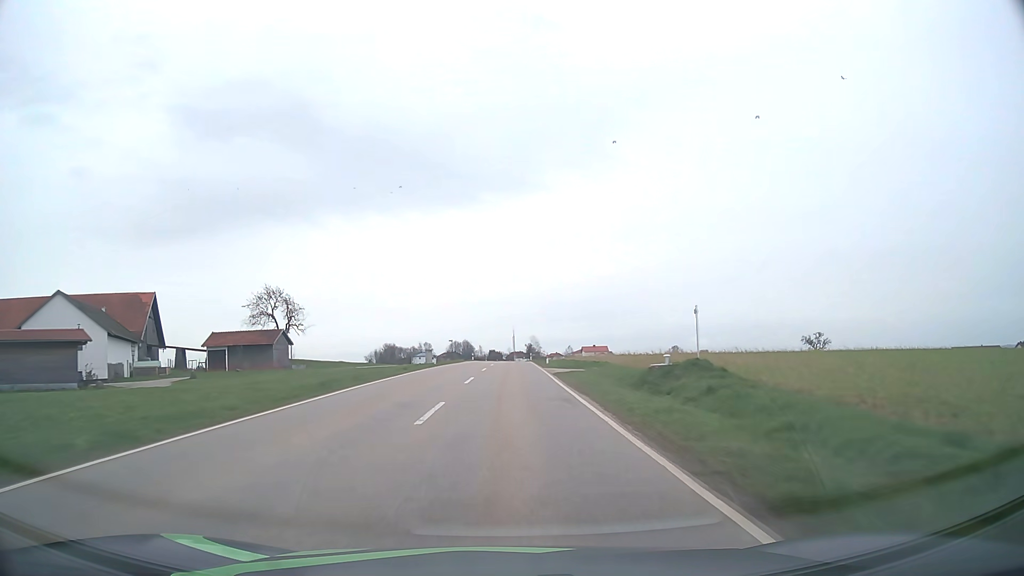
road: tertiary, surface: asphalt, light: Day
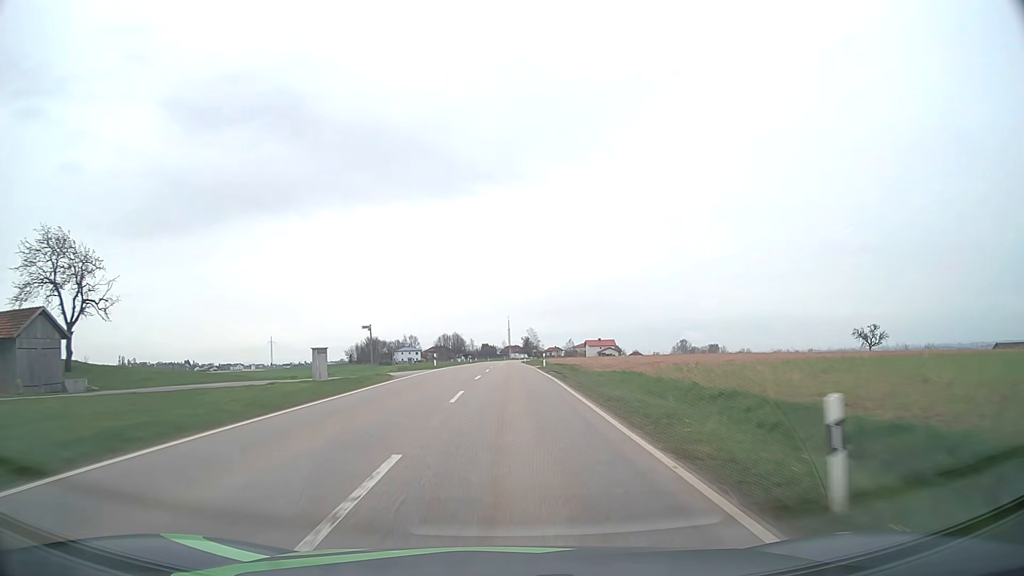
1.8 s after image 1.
(+0.1, +42.6) m; 0°
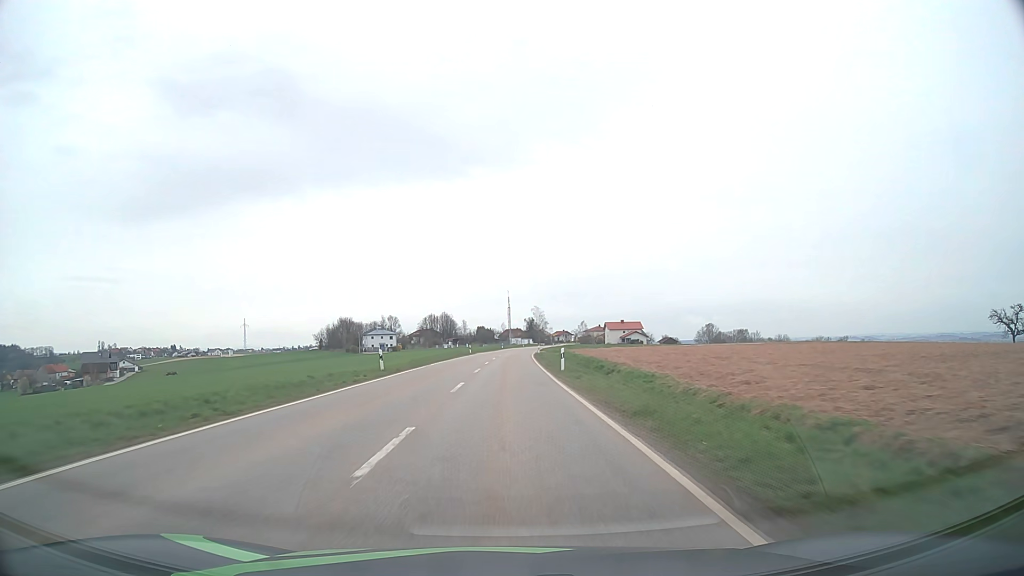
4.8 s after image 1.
(+0.2, +68.0) m; 0°
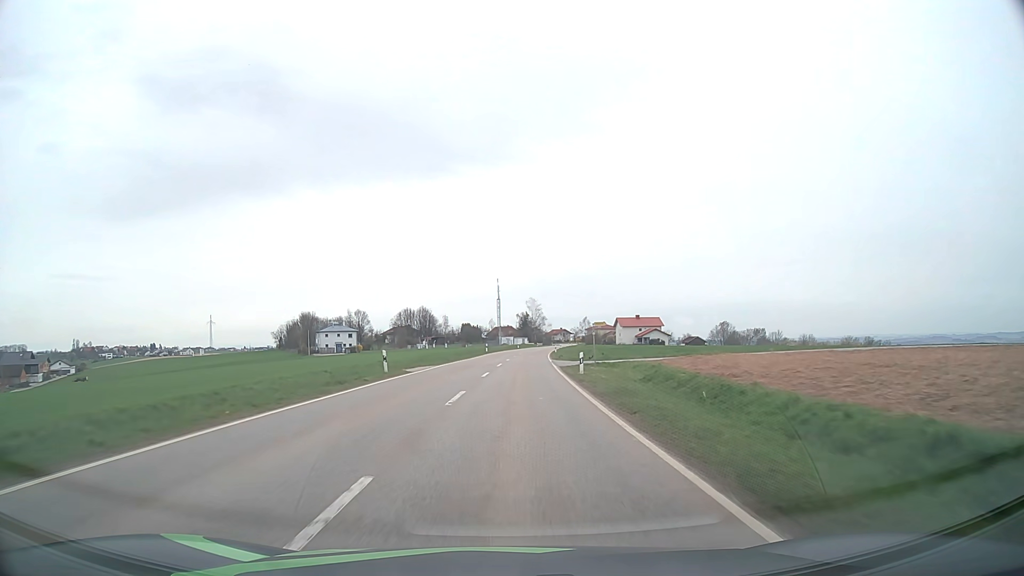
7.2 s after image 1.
(+0.2, +50.5) m; +1°
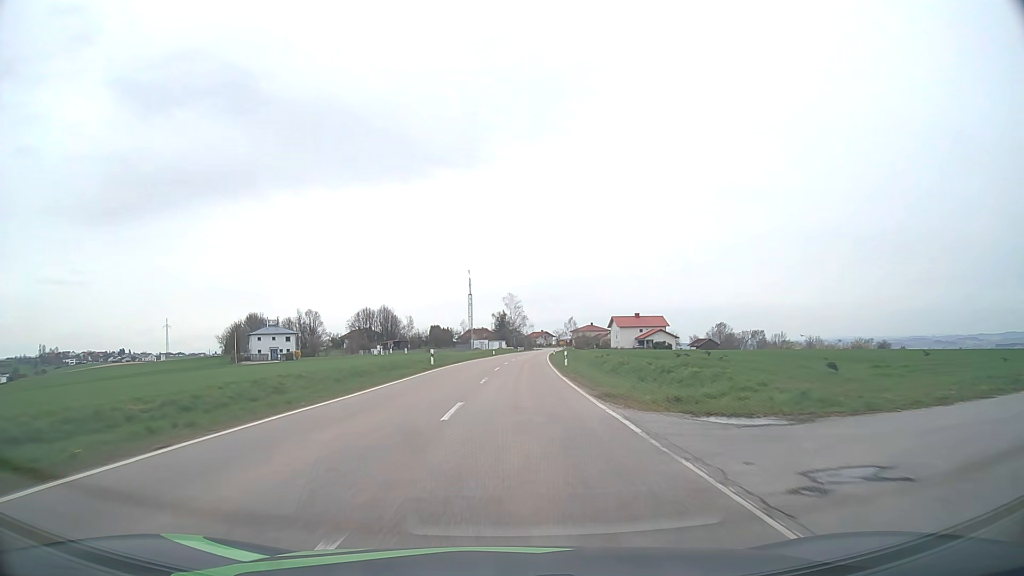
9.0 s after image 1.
(+0.7, +37.1) m; +2°
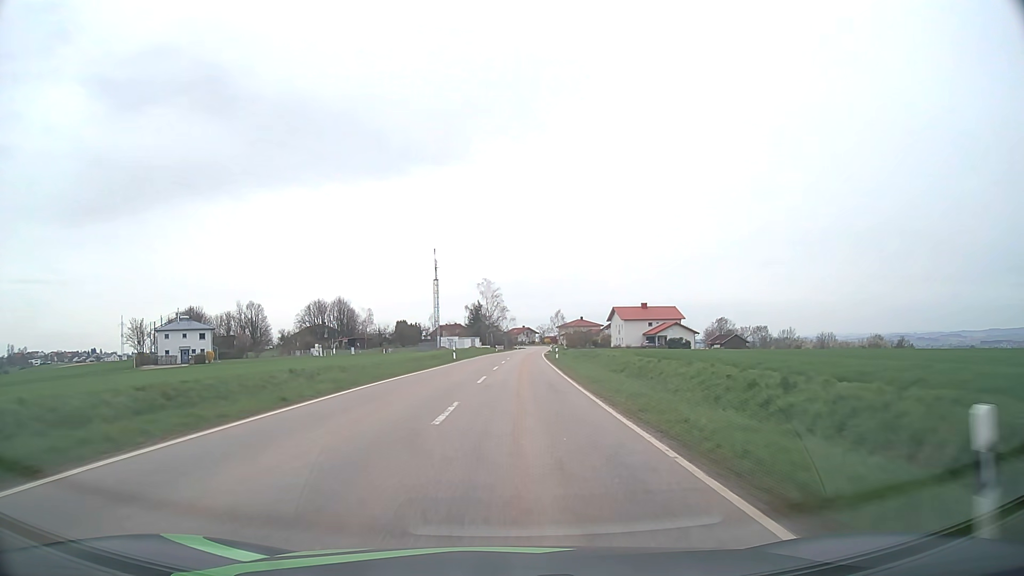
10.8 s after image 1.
(+0.7, +36.5) m; +2°
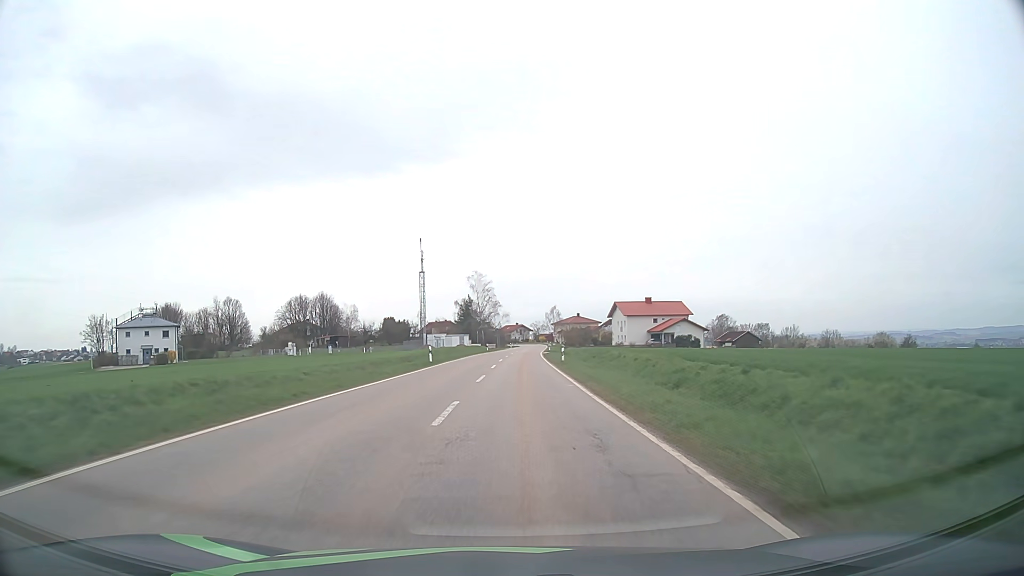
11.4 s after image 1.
(+0.1, +11.7) m; +1°
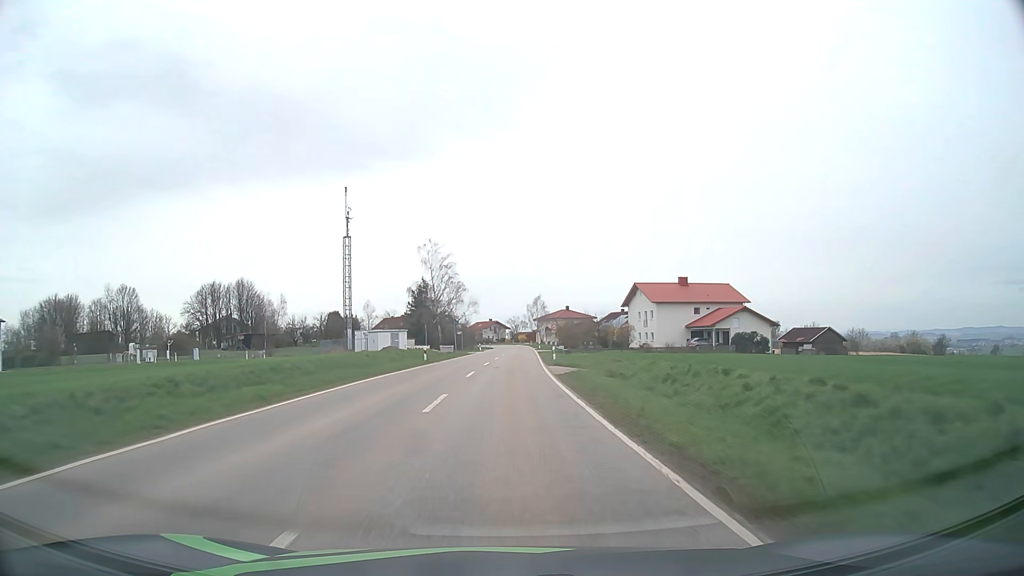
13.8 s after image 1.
(+0.8, +44.7) m; +2°
(0, +10) (0, +20) (0, +30) (0, +40) (+1, +50) (+1, +60) (+1, +70) (+2, +80) (+2, +90) (+2, +100) m
